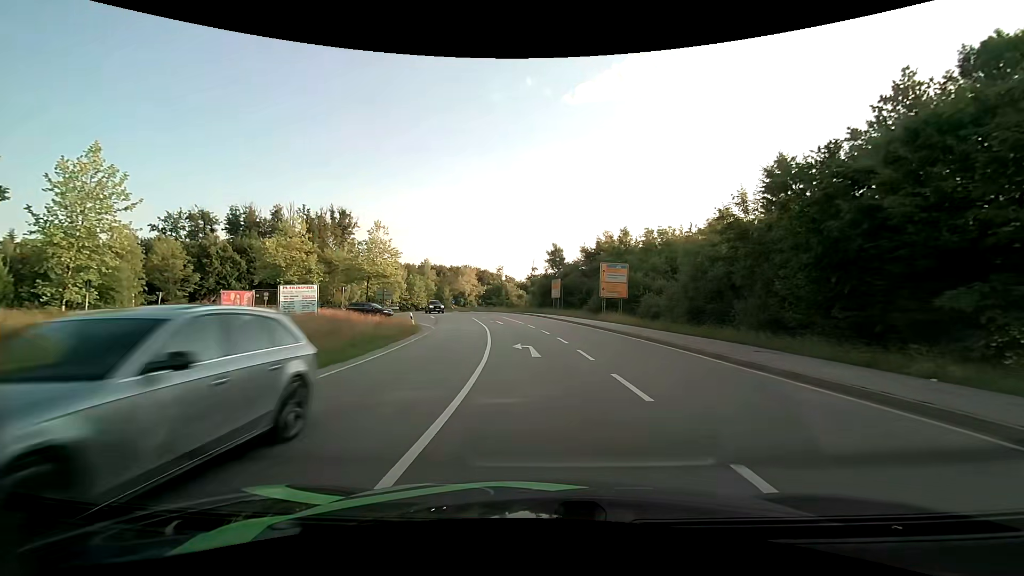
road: secondary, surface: asphalt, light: Day
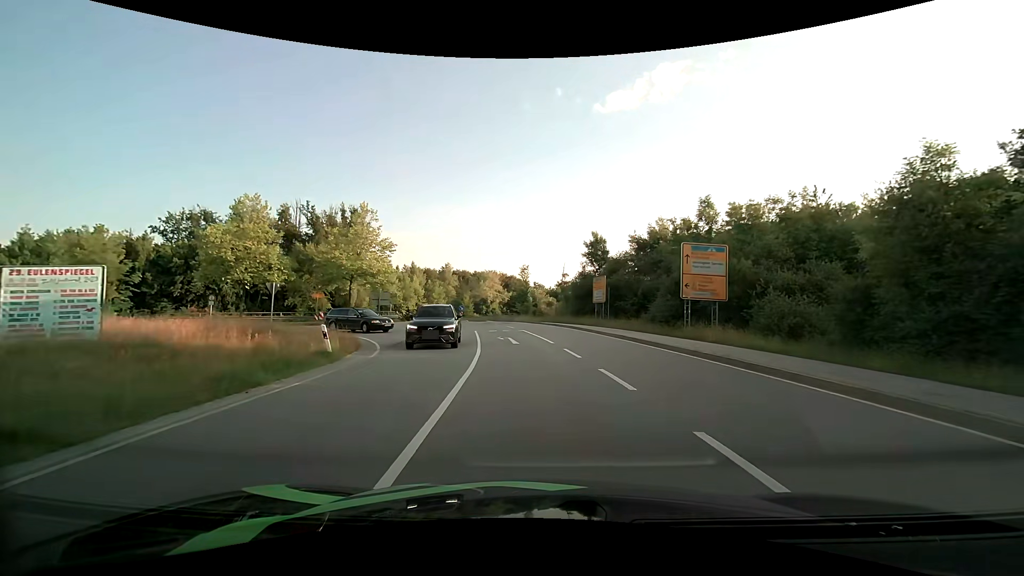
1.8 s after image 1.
(-0.5, +16.4) m; -4°
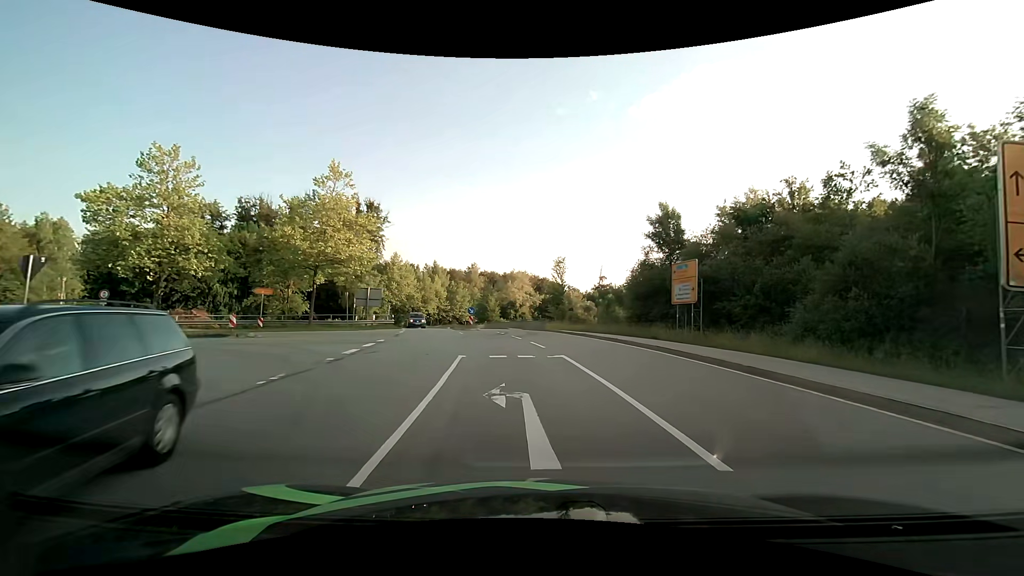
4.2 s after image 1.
(-0.5, +15.9) m; -4°
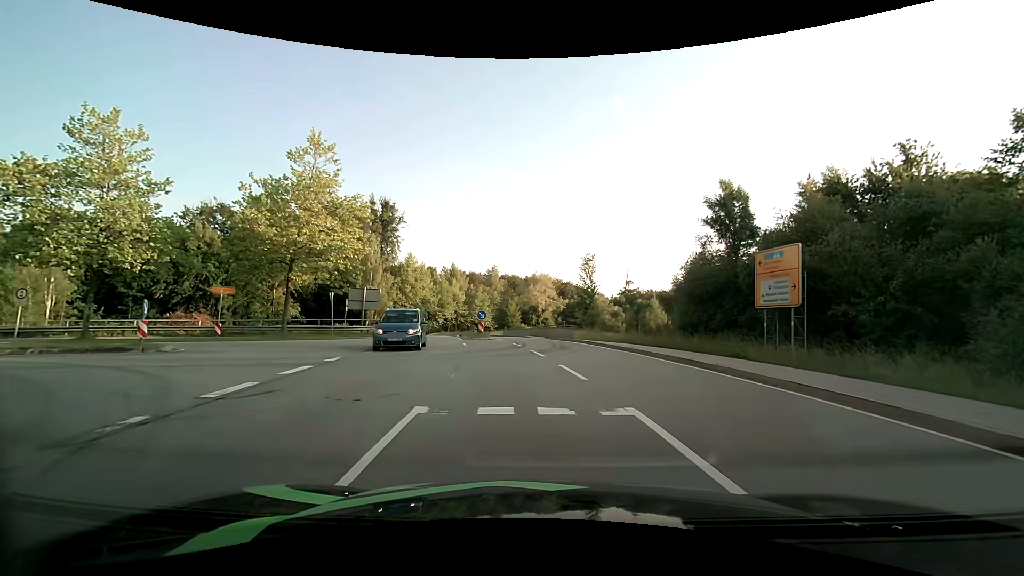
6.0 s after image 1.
(-0.2, +7.3) m; -3°
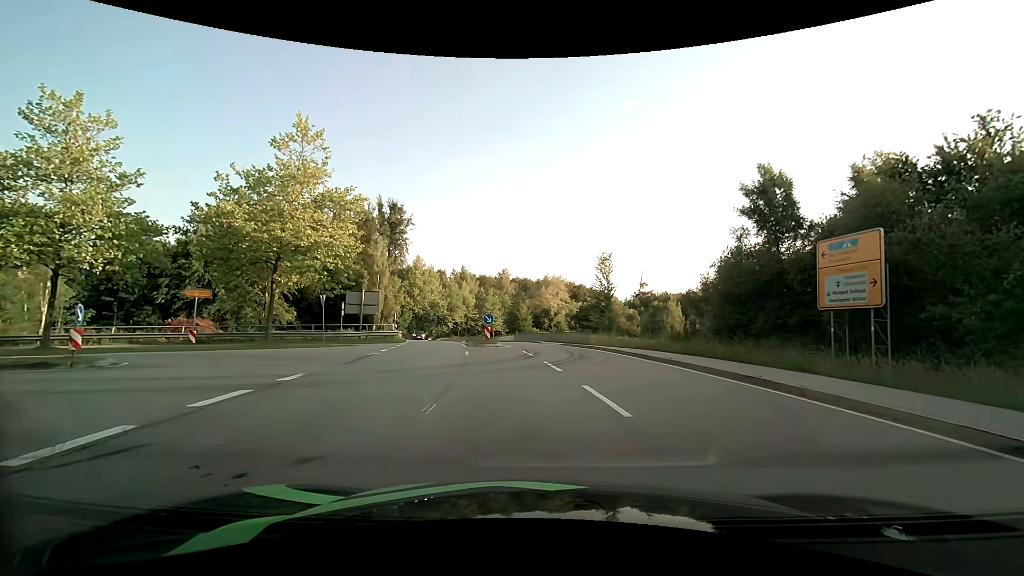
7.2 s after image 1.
(0.0, +3.3) m; -1°
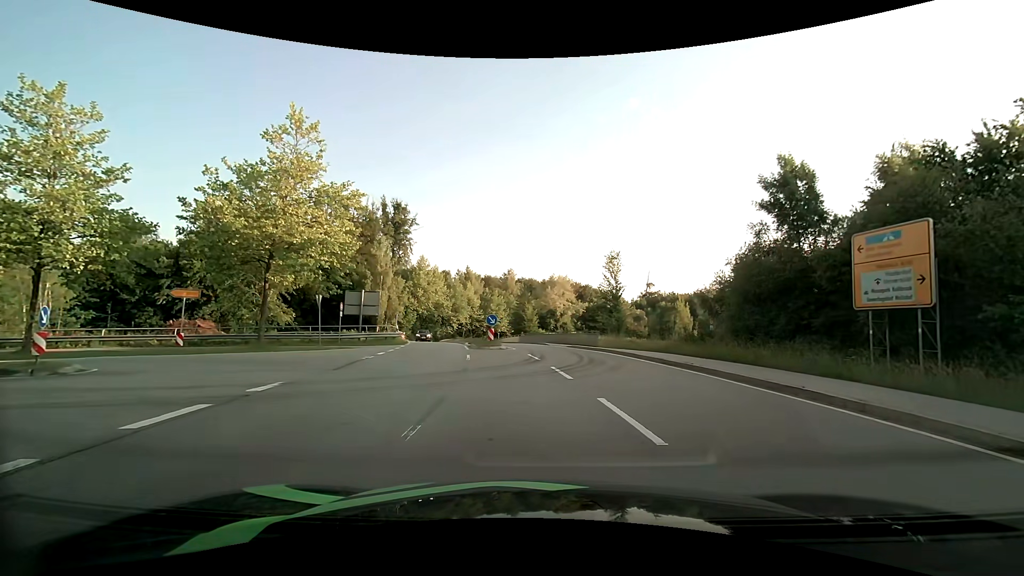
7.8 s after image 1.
(0.0, +1.4) m; -1°
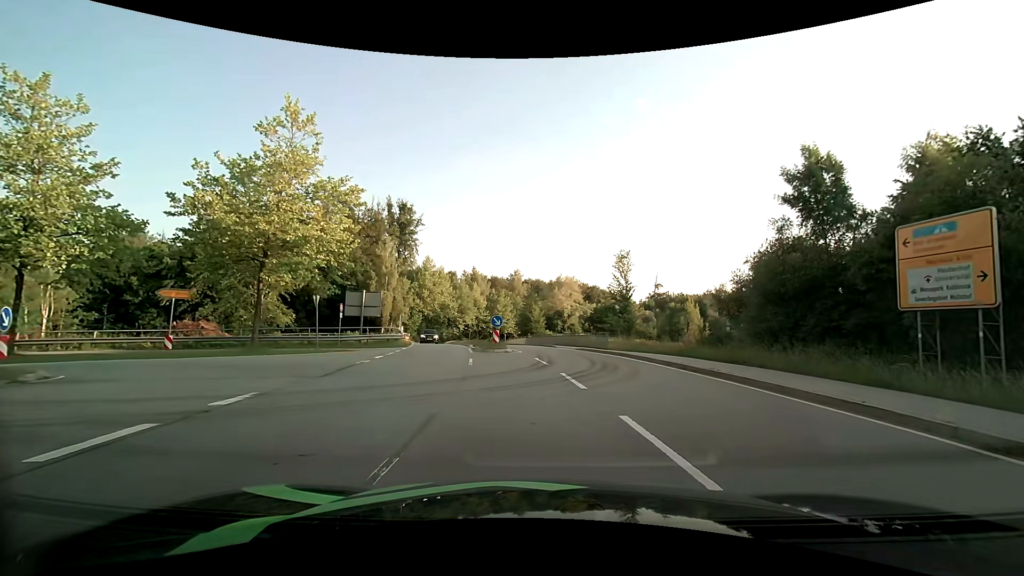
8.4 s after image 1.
(0.0, +1.4) m; +1°
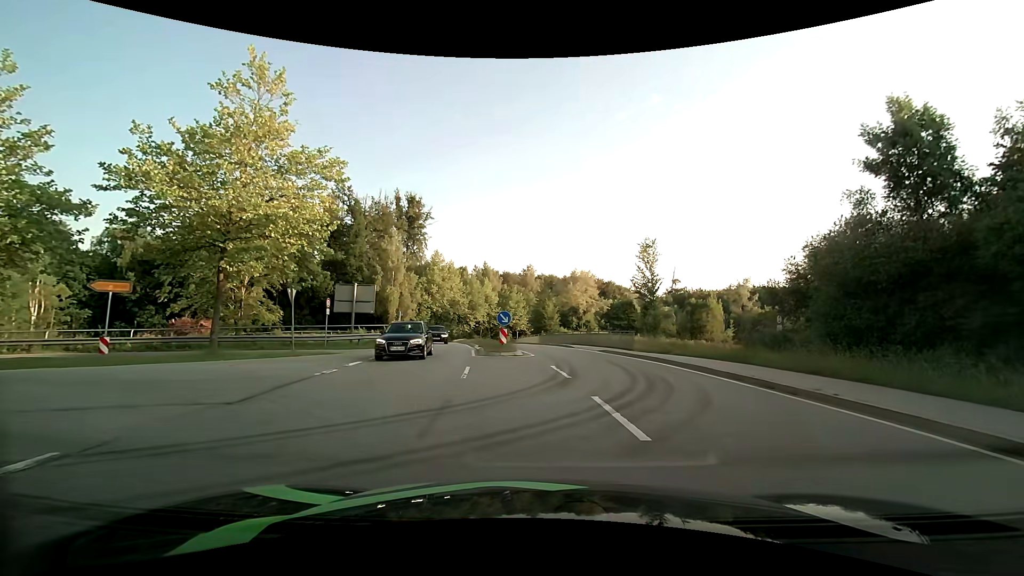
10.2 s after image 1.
(-0.1, +4.4) m; -3°
(-1, +10) (-8, +16) (-18, +14) (-27, +10) (-36, +5) (-44, -1) (-53, -6) (-62, -11) (-71, -14) (-81, -14) m
